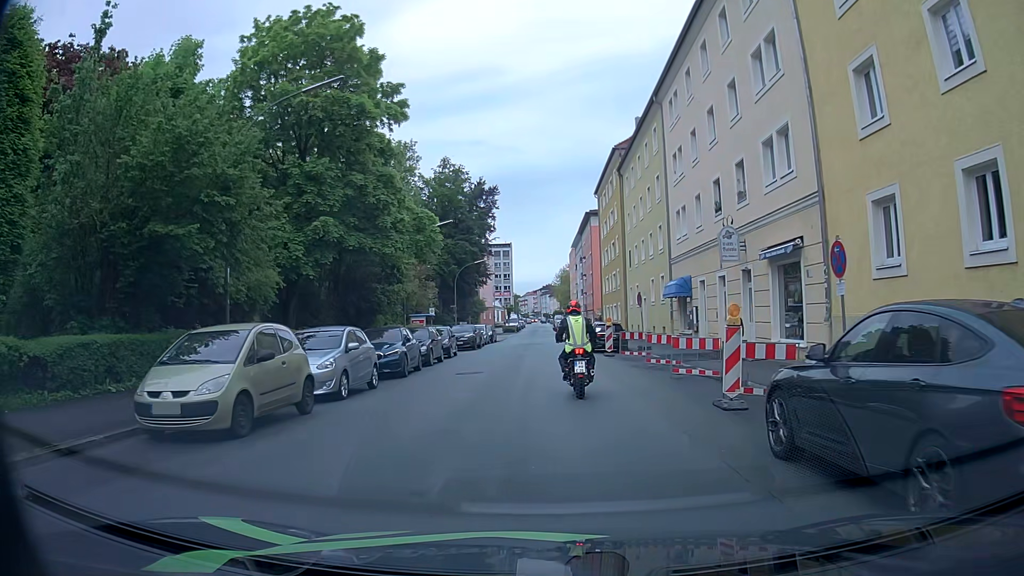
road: tertiary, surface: asphalt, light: Day
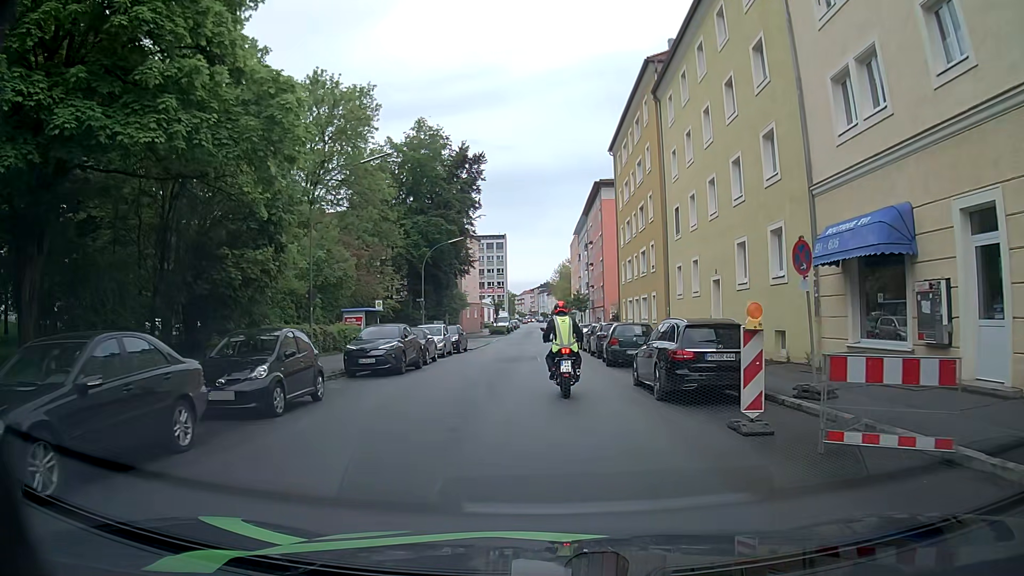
(0.0, +19.9) m; +1°
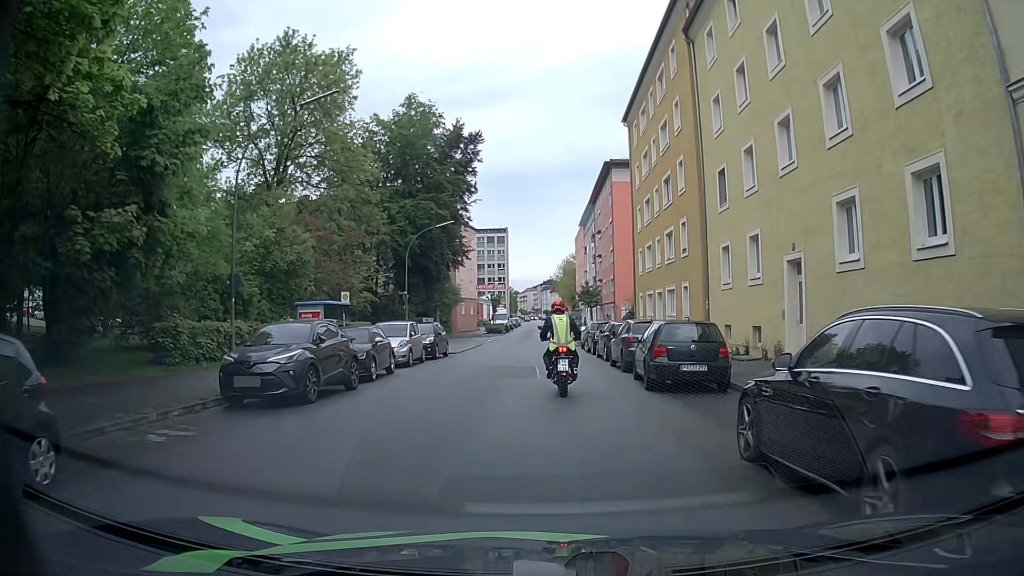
(-0.1, +8.3) m; -2°
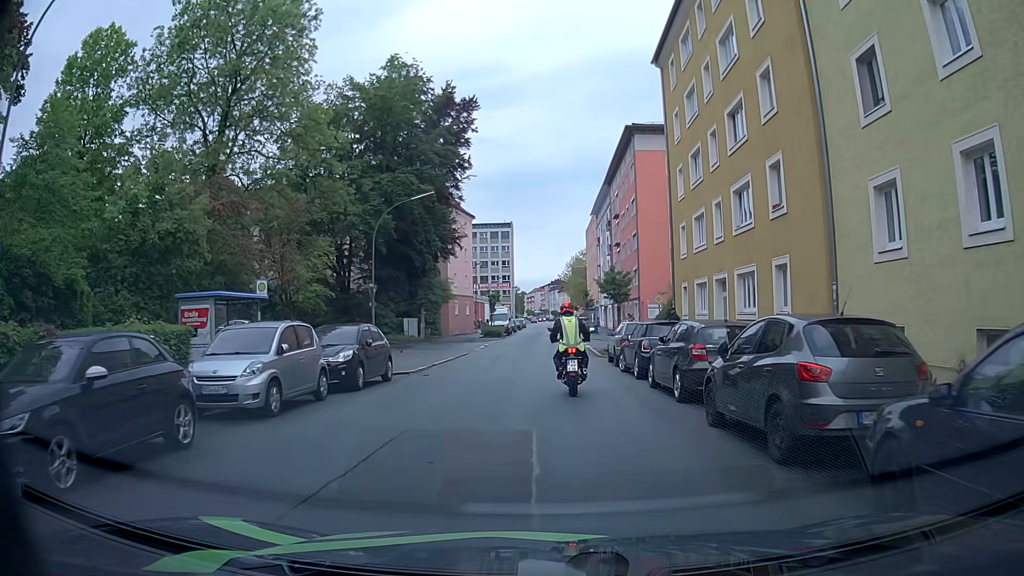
(+0.2, +12.0) m; +1°
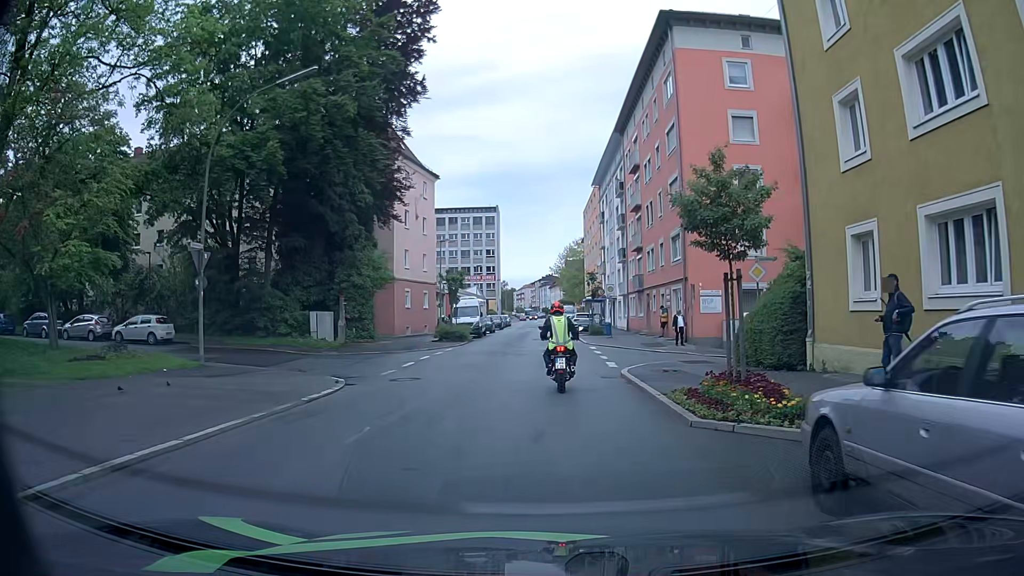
(0.0, +19.9) m; 0°
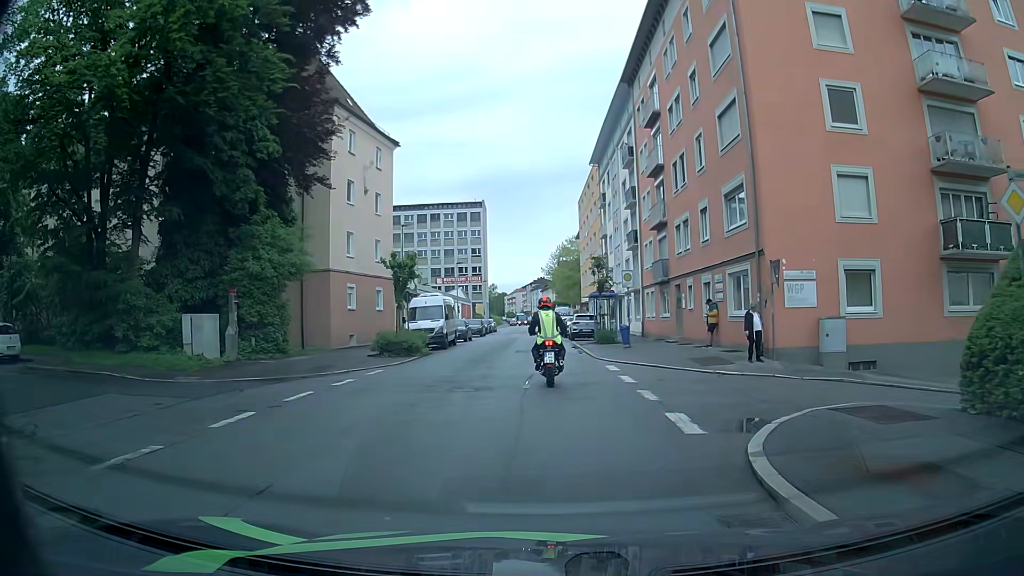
(+0.1, +12.2) m; +1°
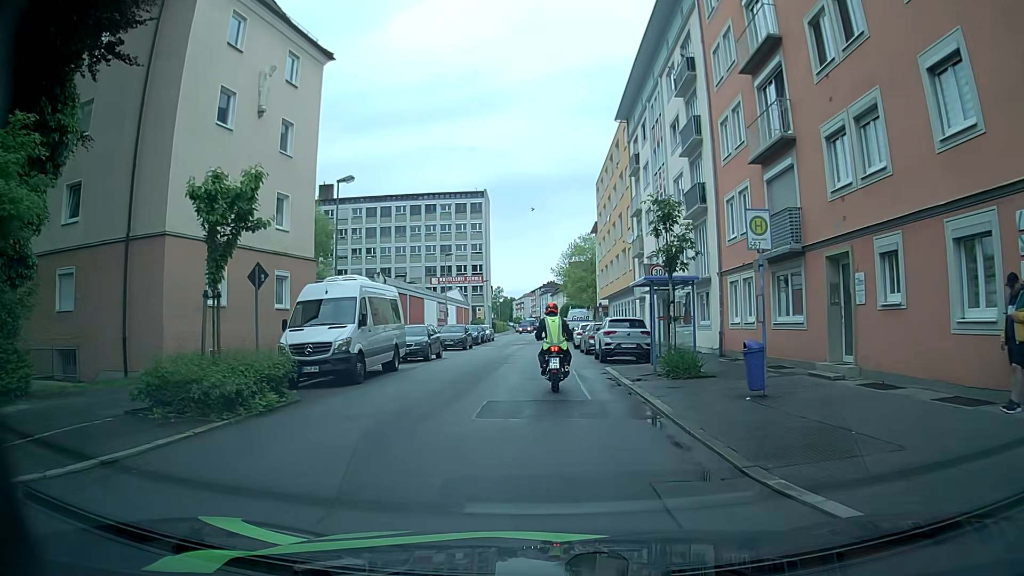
(-0.2, +16.4) m; -2°
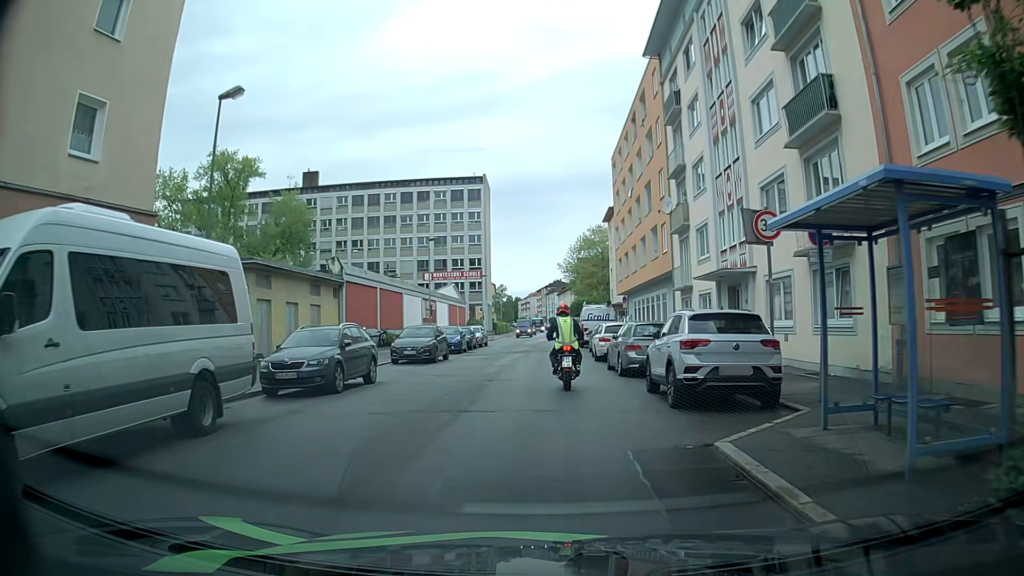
(+0.1, +12.3) m; +2°
(0, +10) (-1, +20) (-1, +30) (-1, +40) (-1, +50) (-1, +60) (-1, +70) (-2, +80) (-2, +90) (-3, +100) m
